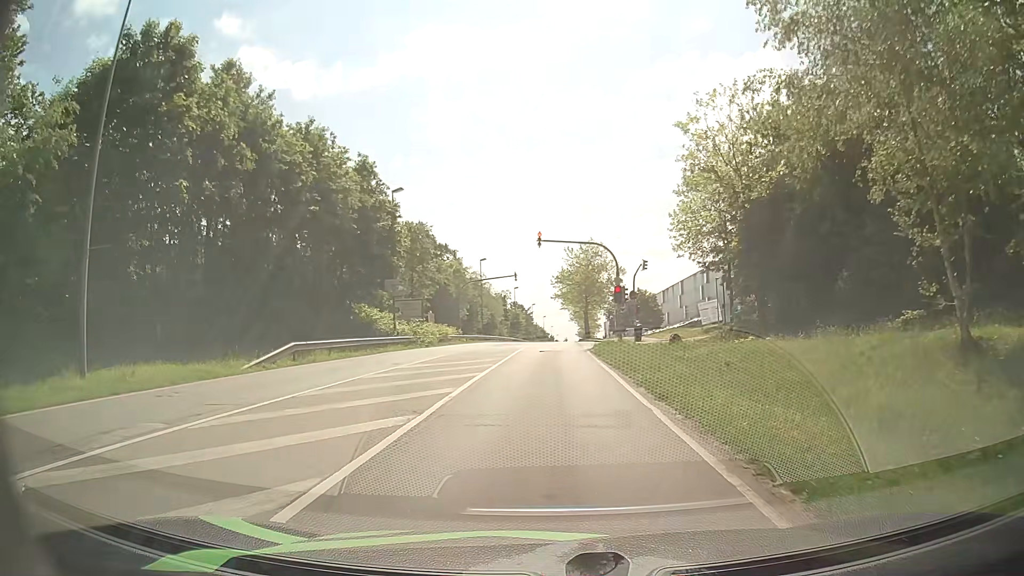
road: secondary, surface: asphalt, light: Day
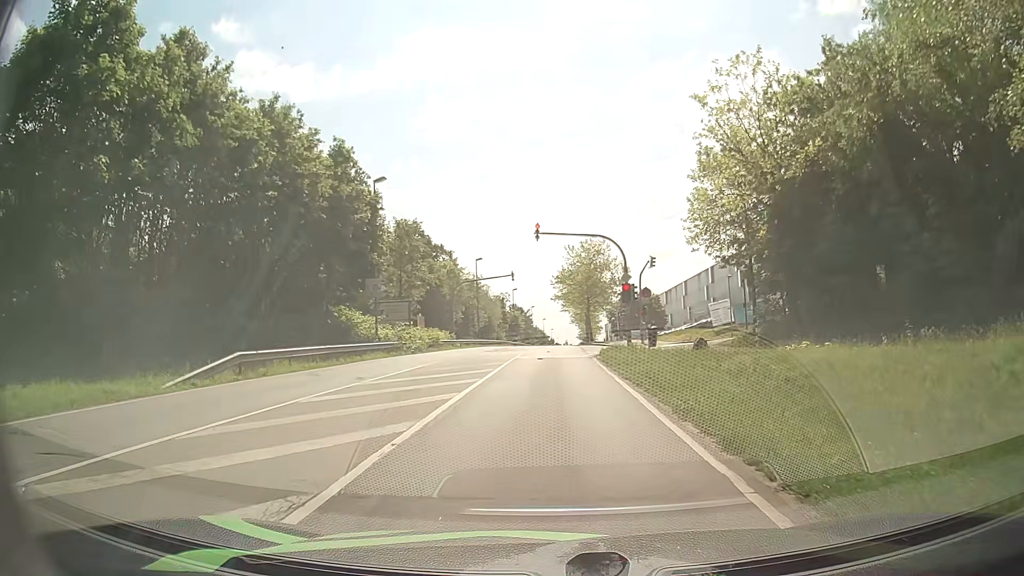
(0.0, +4.4) m; -1°
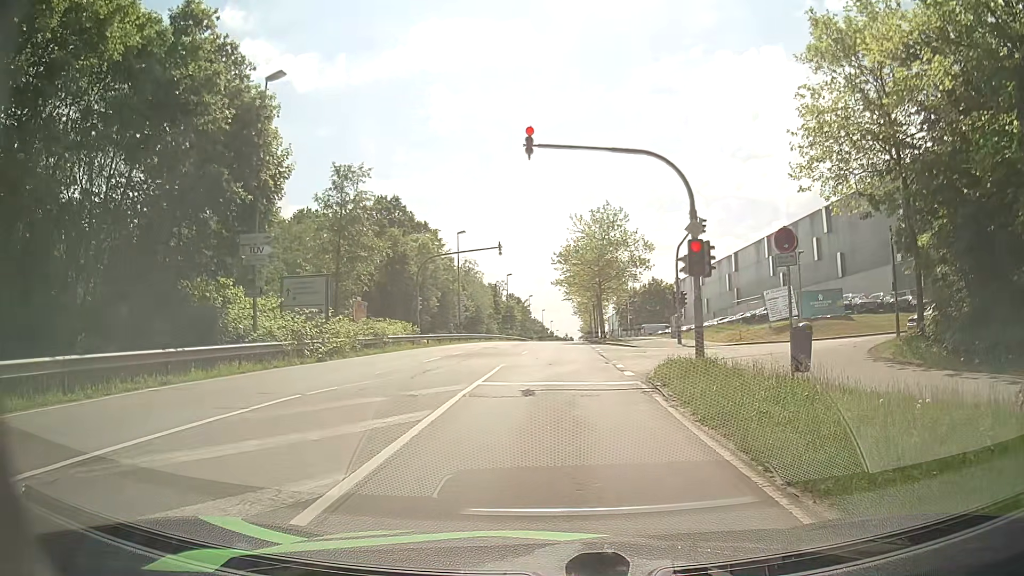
(+0.1, +16.0) m; 0°
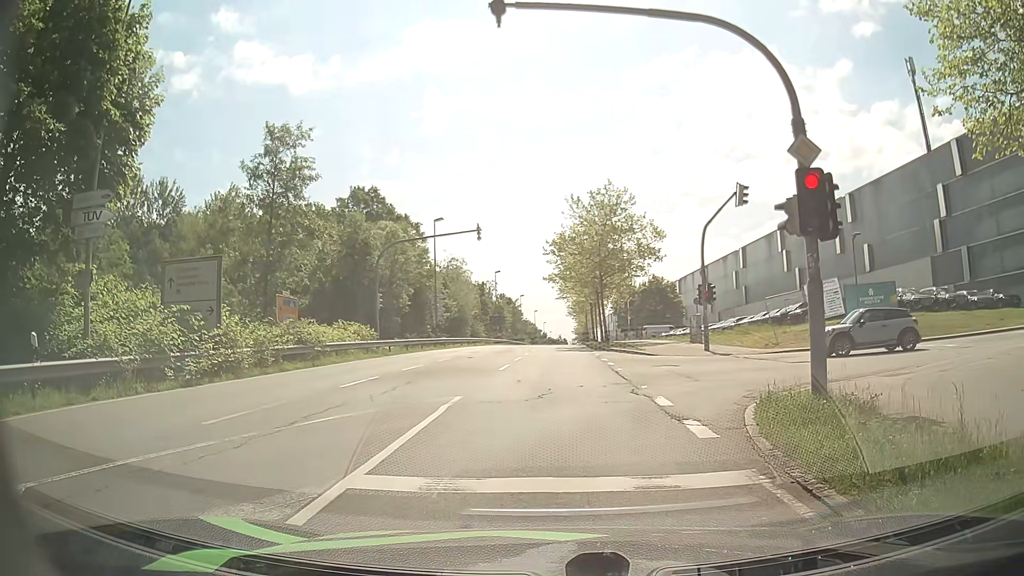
(+0.1, +8.6) m; -2°
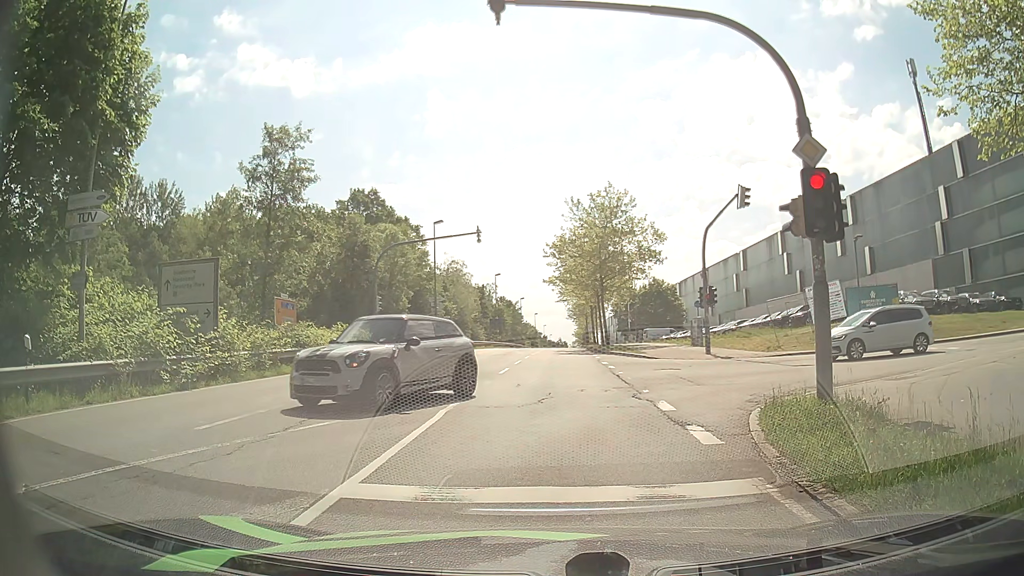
(0.0, +0.4) m; 0°
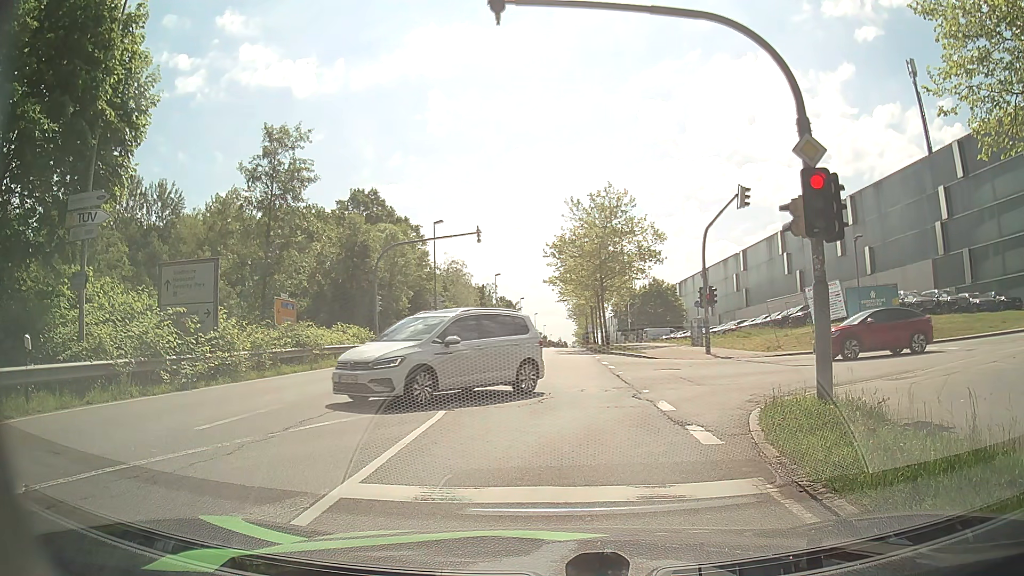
(0.0, 0.0) m; 0°
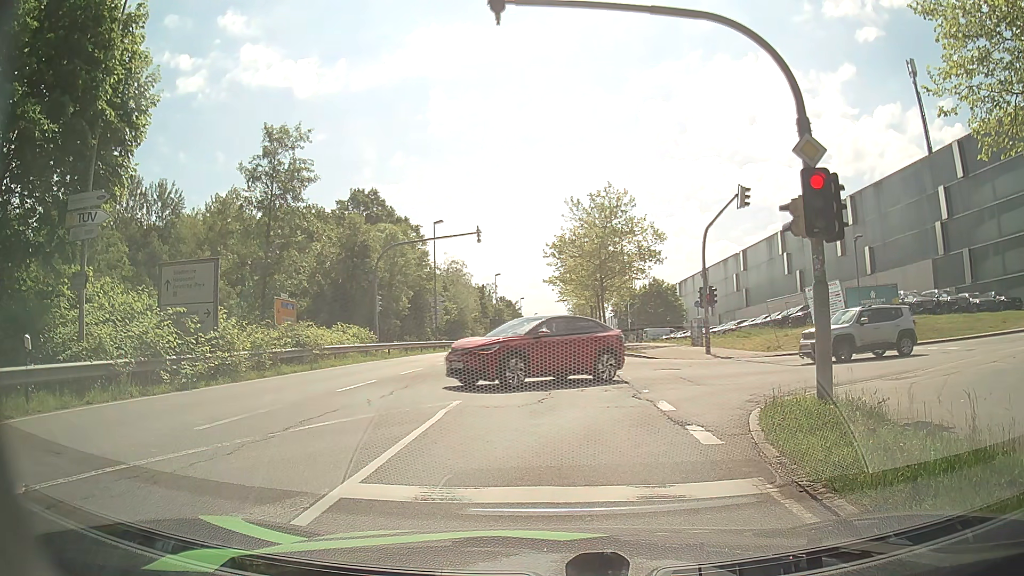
(0.0, 0.0) m; 0°
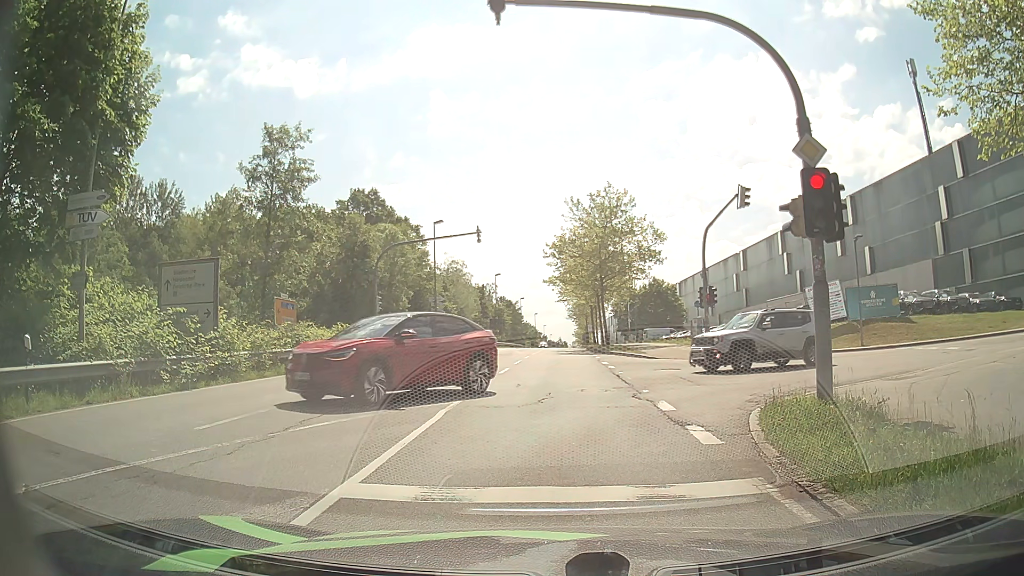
(0.0, 0.0) m; 0°
